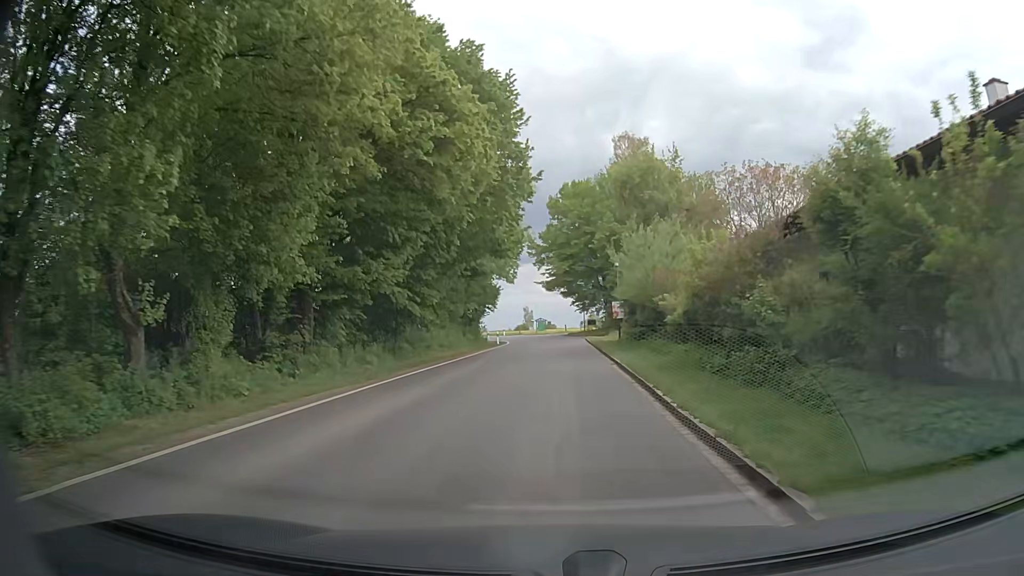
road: unclassified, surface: asphalt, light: Day
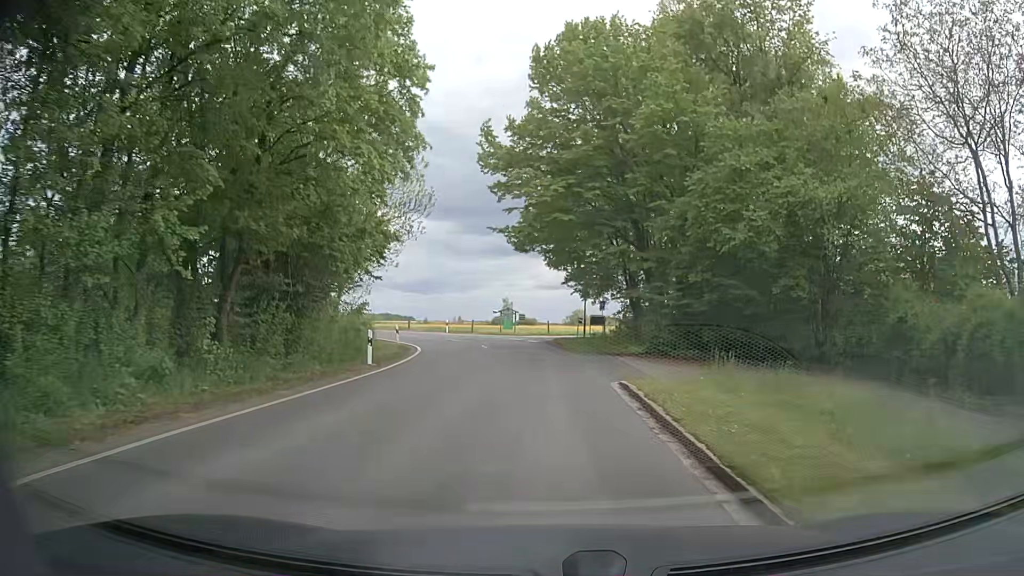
(+1.2, +33.9) m; +3°
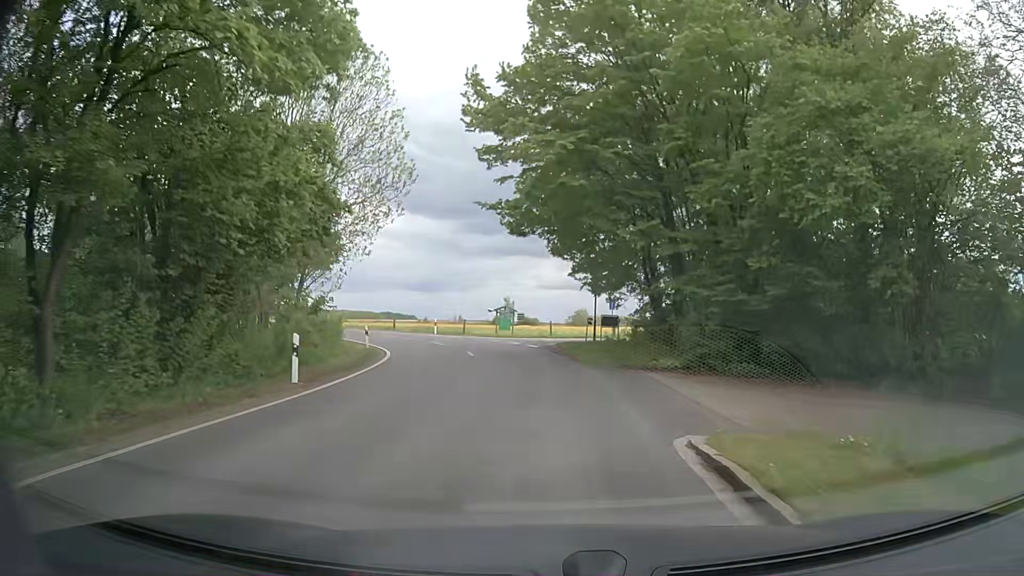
(0.0, +6.4) m; 0°
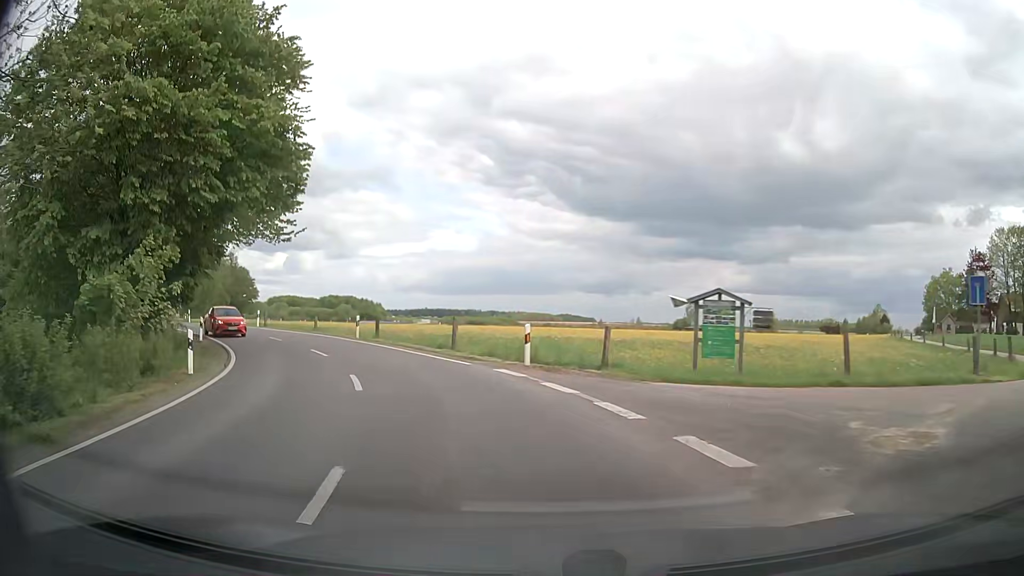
(-2.3, +29.4) m; -16°
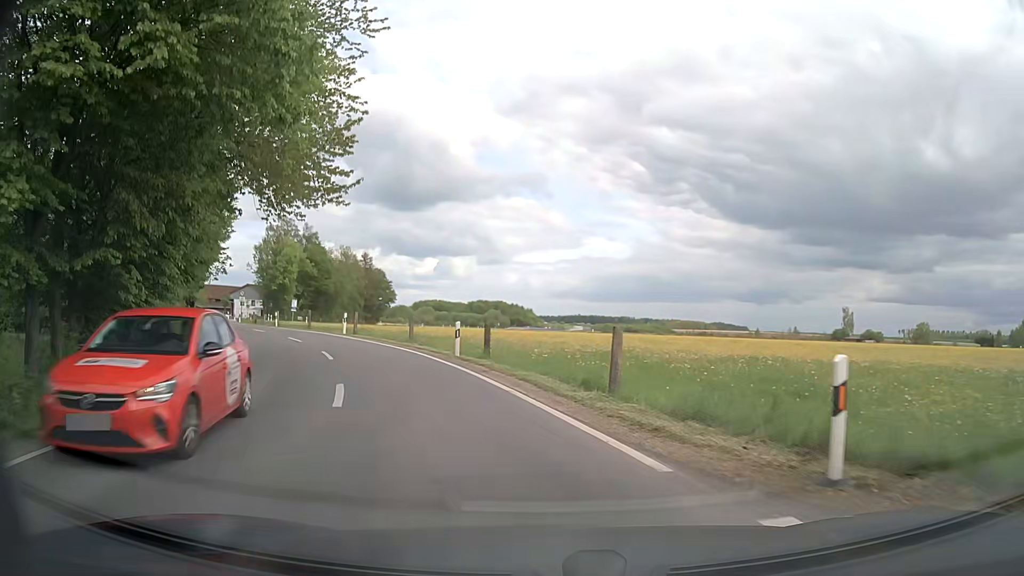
(-1.2, +11.4) m; -13°
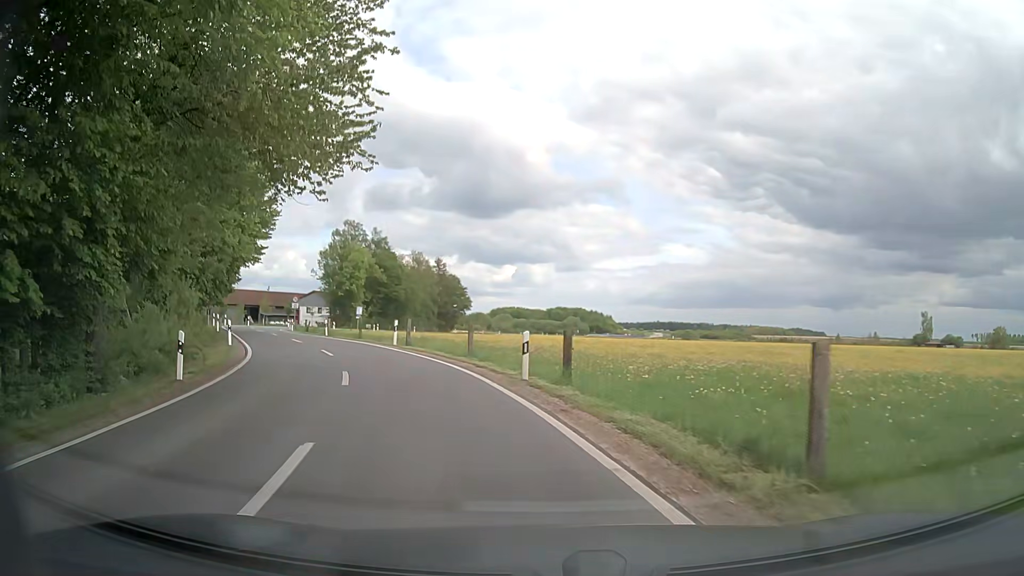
(-0.3, +5.7) m; -6°
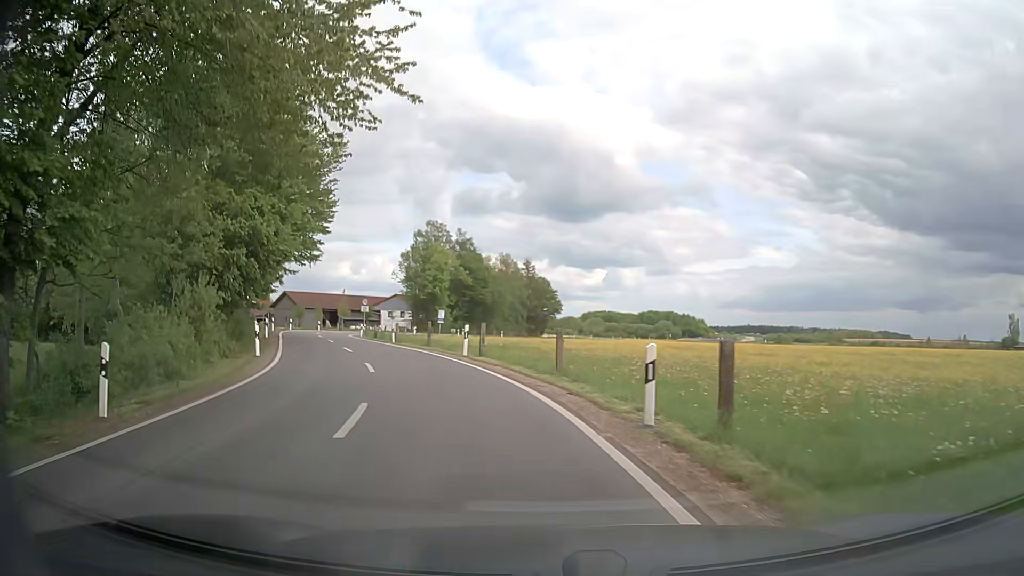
(-0.4, +5.8) m; -9°
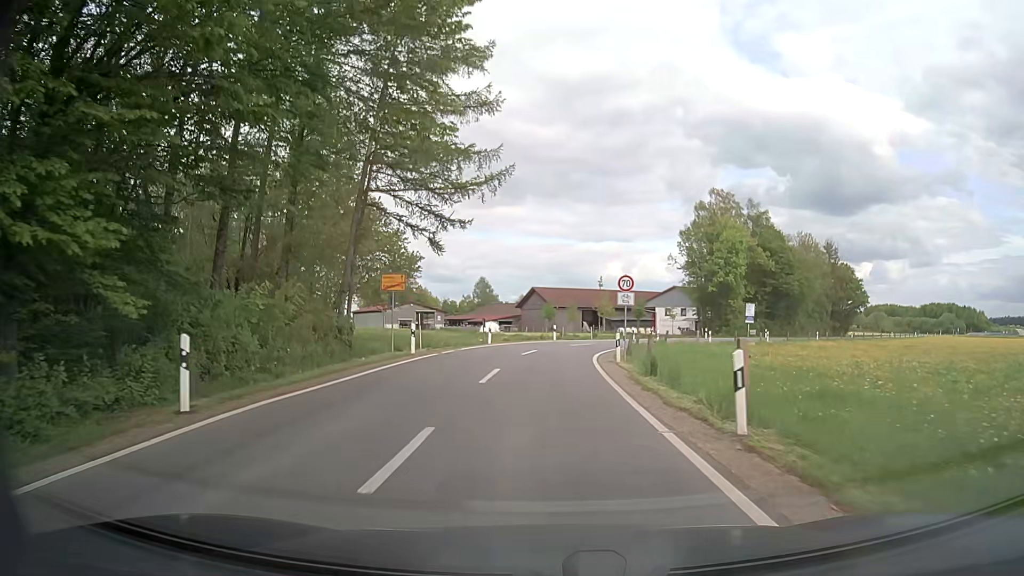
(-6.8, +29.3) m; -22°
(0, +10) (0, +20) (+1, +30) (+3, +40) (+6, +49) (+11, +58) (+17, +66) (+24, +73) (+30, +81) (+36, +89) m
